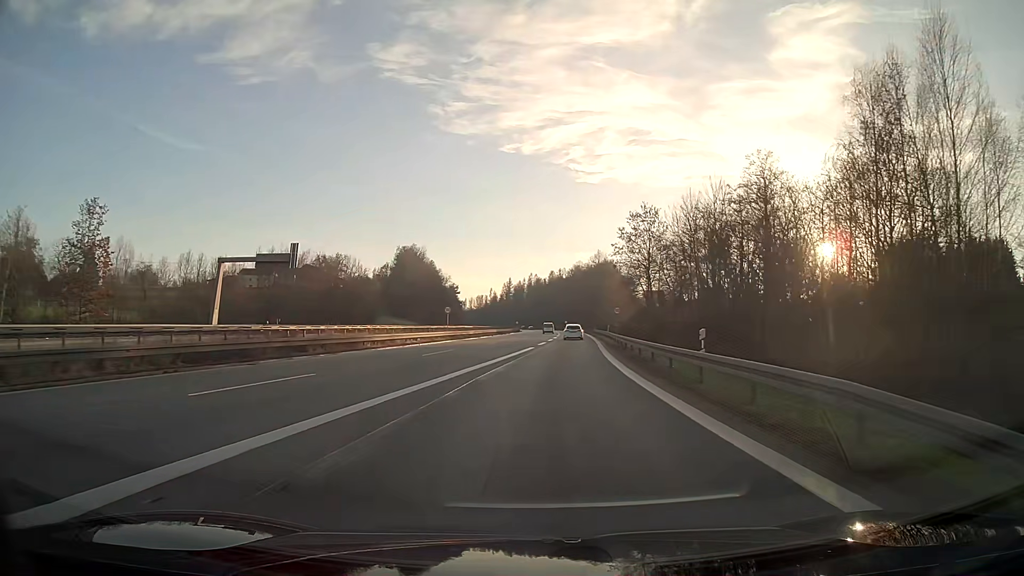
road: motorway_link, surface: asphalt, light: Day
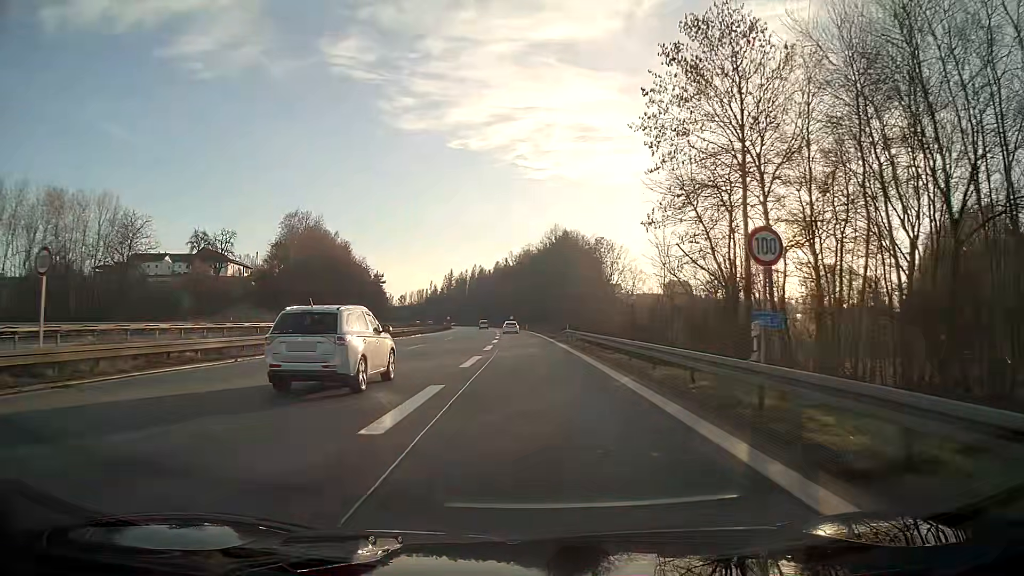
(+2.3, +50.1) m; +4°
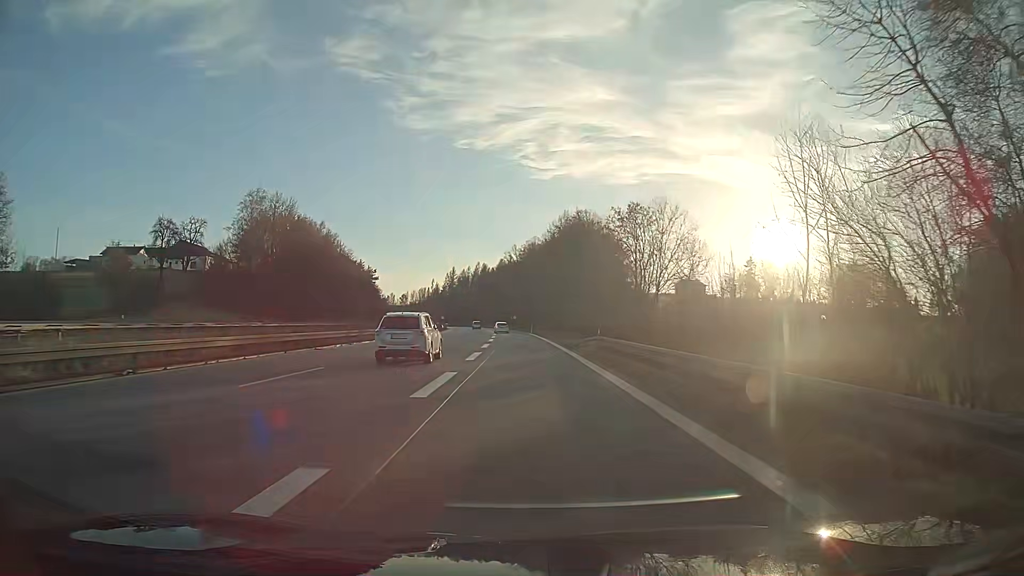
(-0.1, +20.0) m; 0°
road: motorway
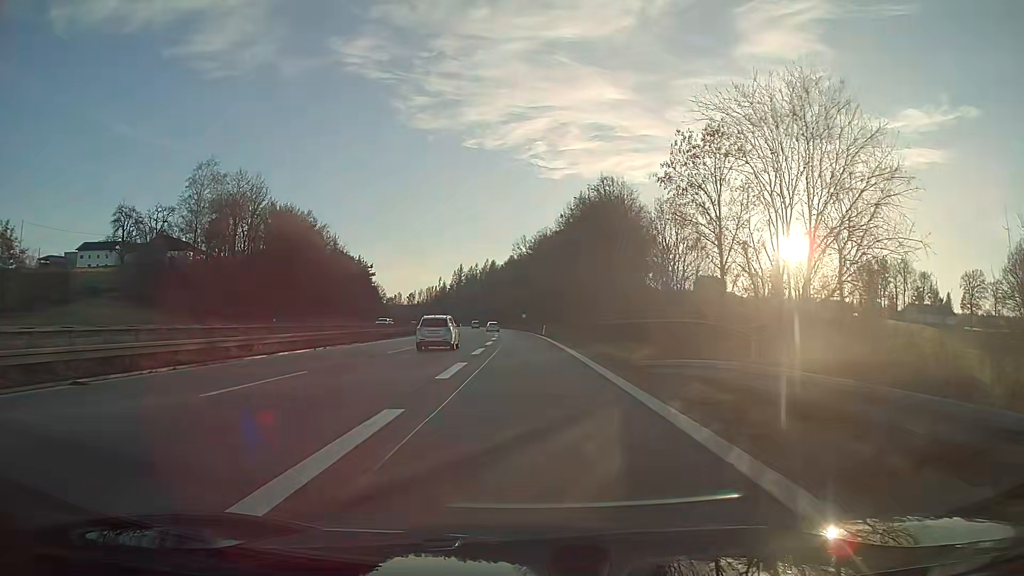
(-0.1, +19.7) m; -1°
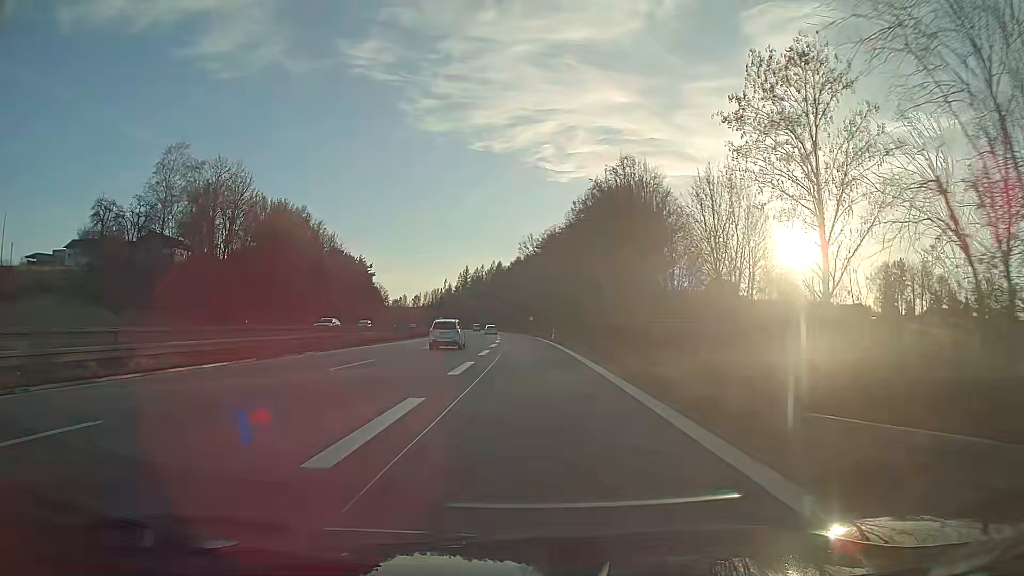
(0.0, +9.8) m; -1°
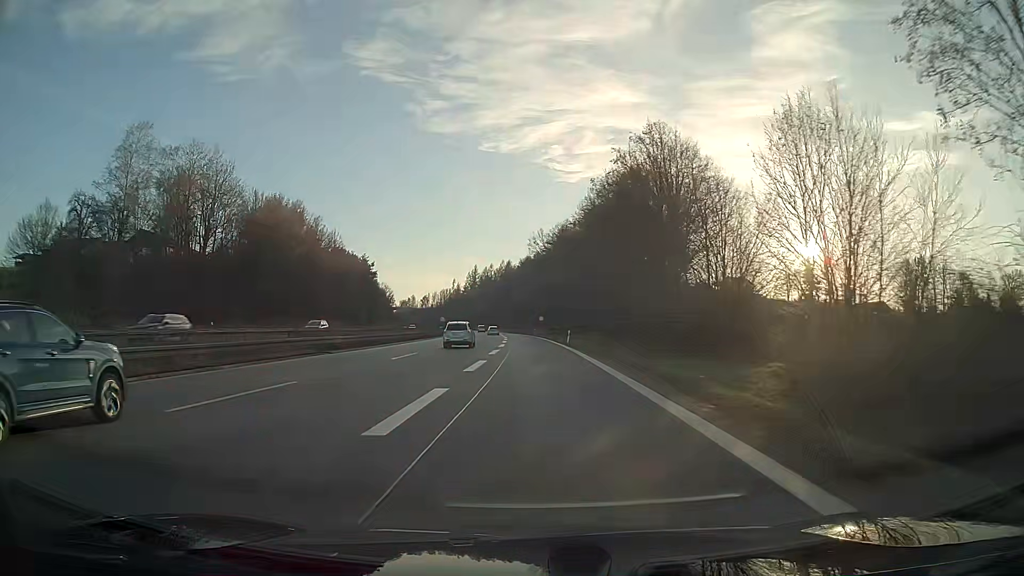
(-0.1, +10.1) m; -1°
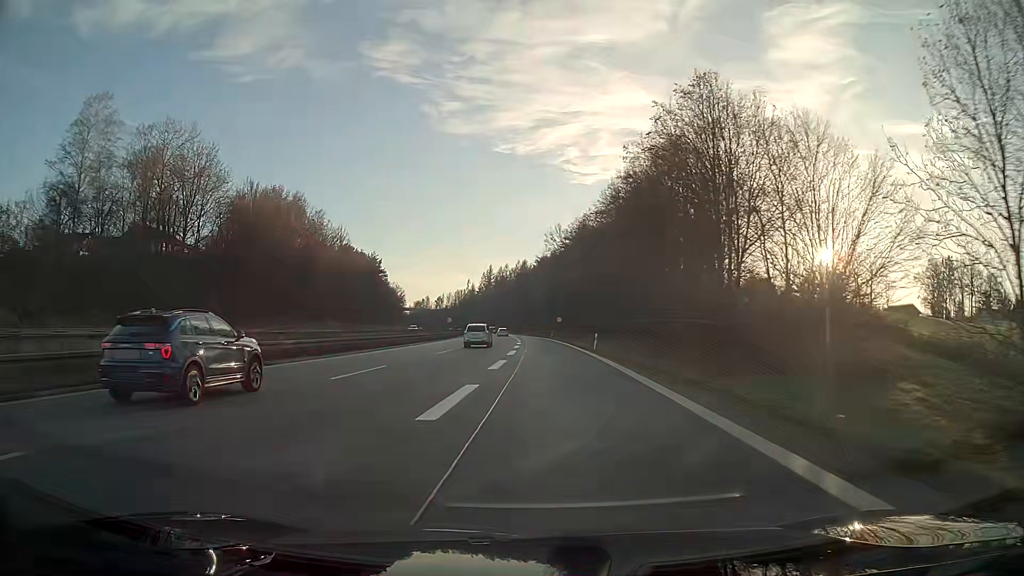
(-0.1, +10.5) m; -1°
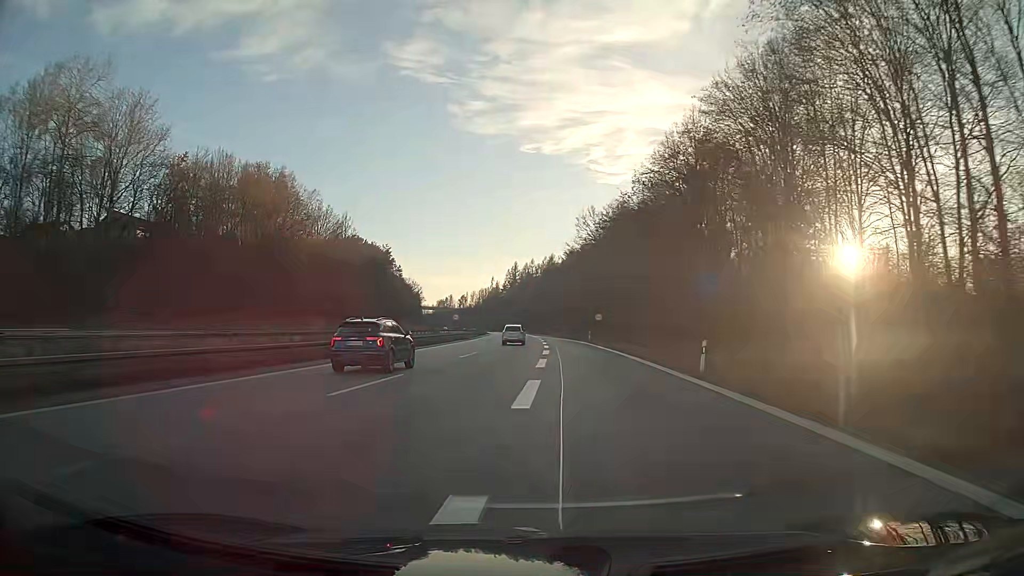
(-0.5, +22.6) m; -2°
